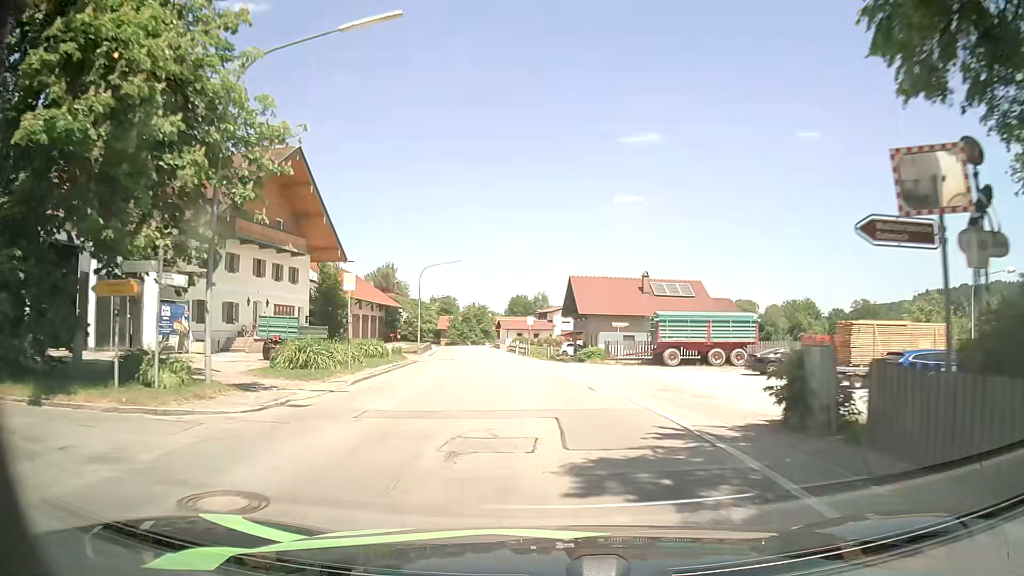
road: secondary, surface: asphalt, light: Day
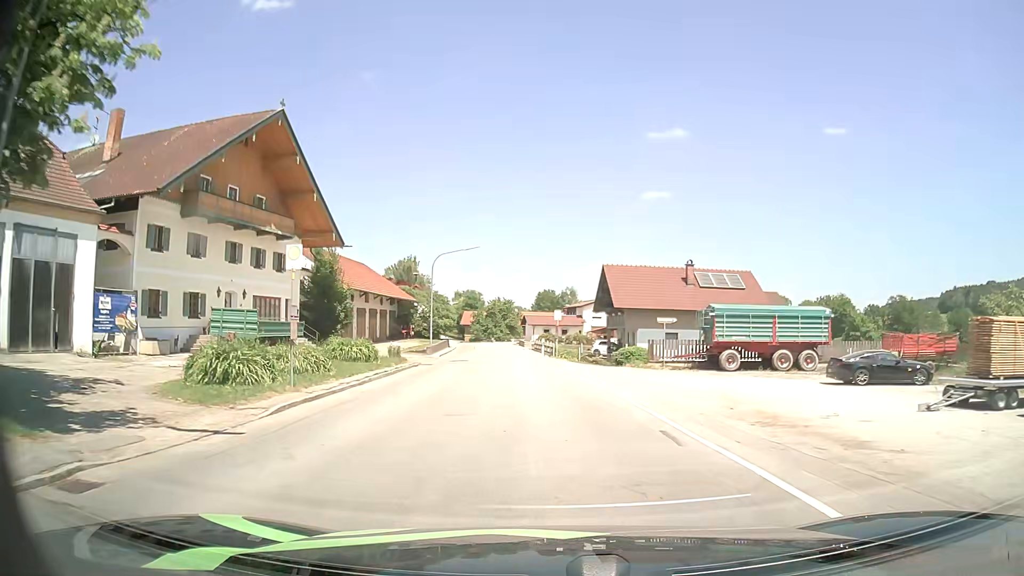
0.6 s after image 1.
(-0.2, +7.2) m; -3°
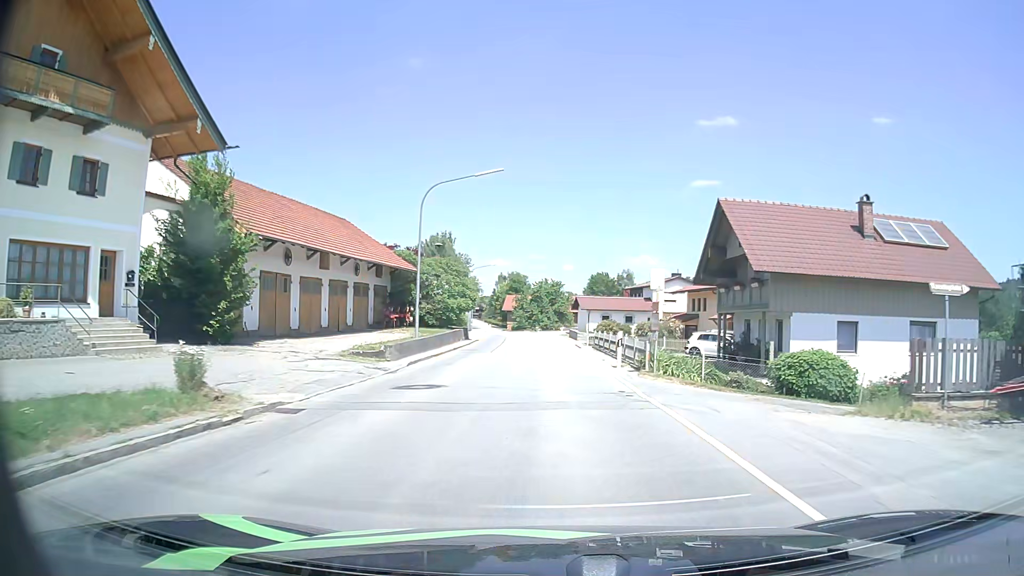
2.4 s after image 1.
(-0.9, +22.3) m; -5°
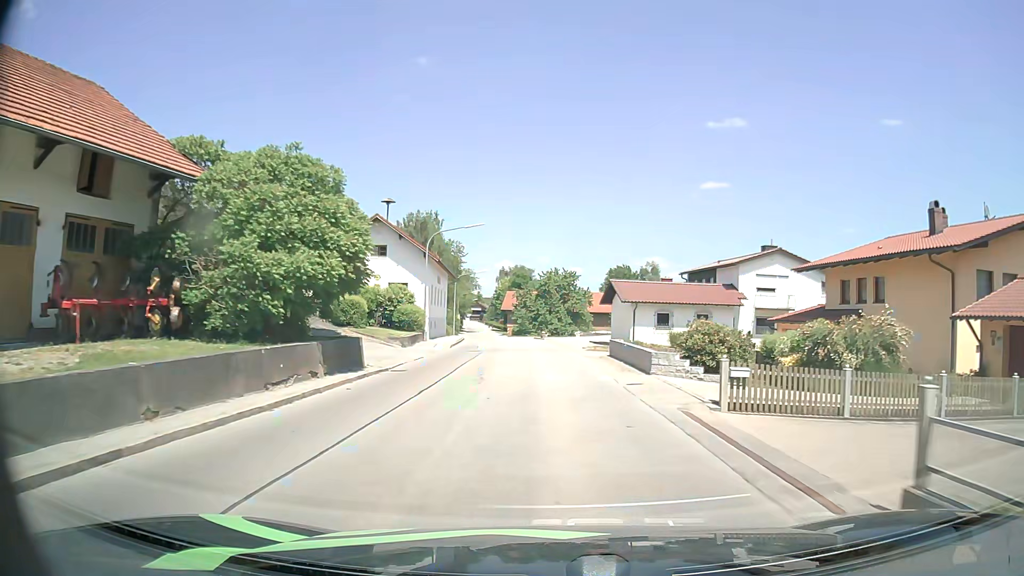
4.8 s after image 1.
(-0.4, +31.0) m; -1°
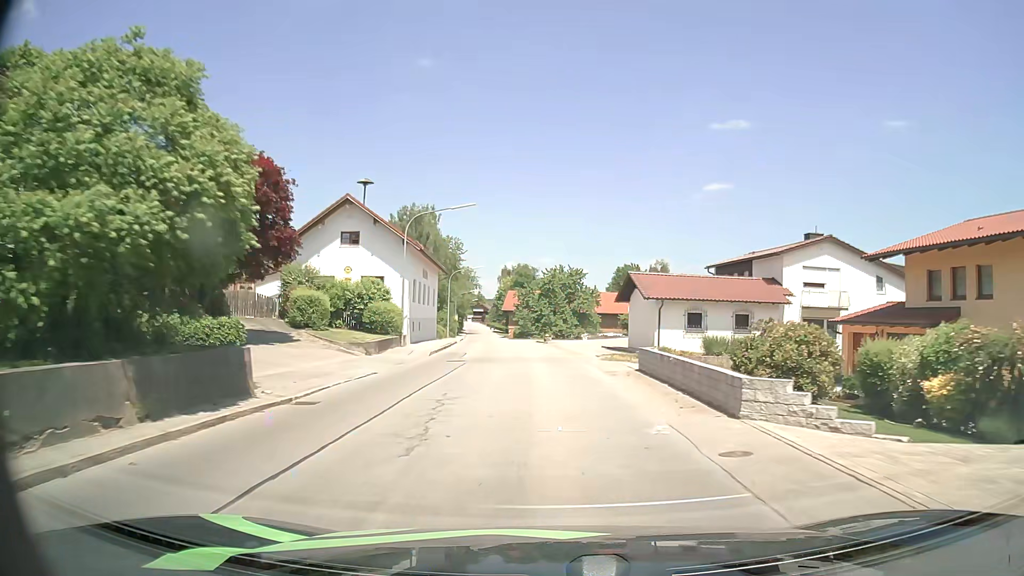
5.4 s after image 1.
(0.0, +7.9) m; 0°
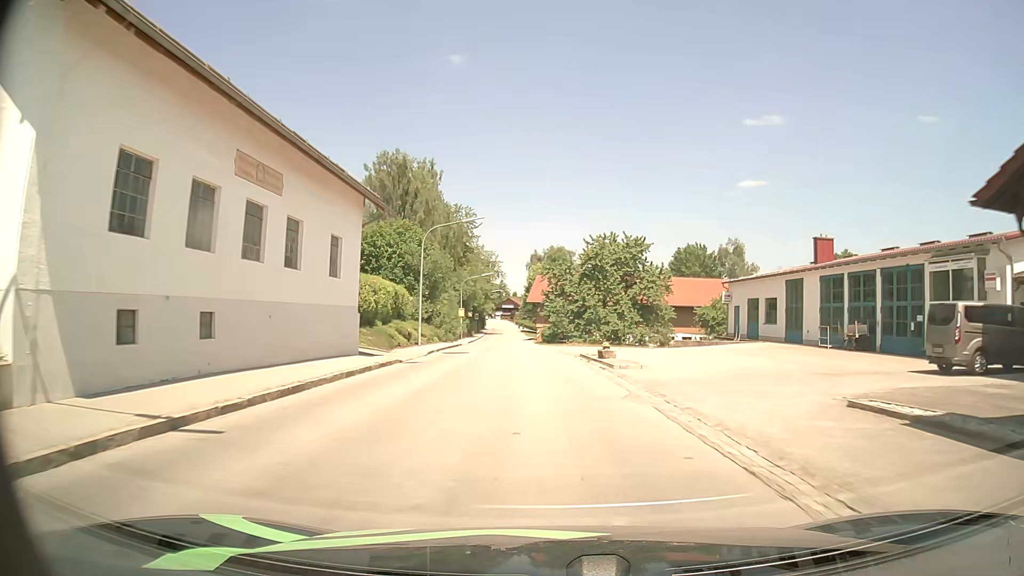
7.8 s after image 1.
(-0.8, +32.0) m; -4°
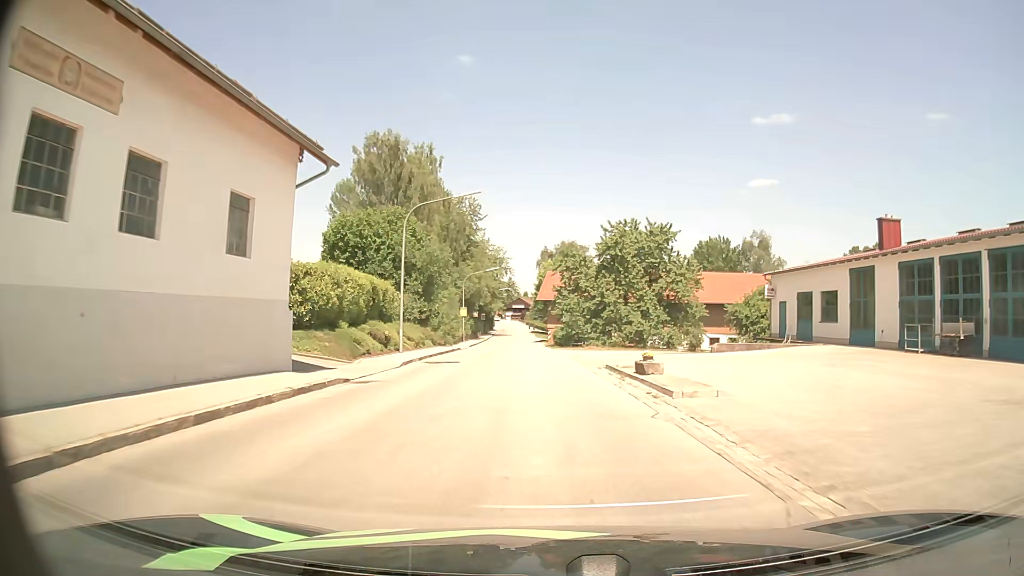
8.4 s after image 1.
(0.0, +8.1) m; 0°
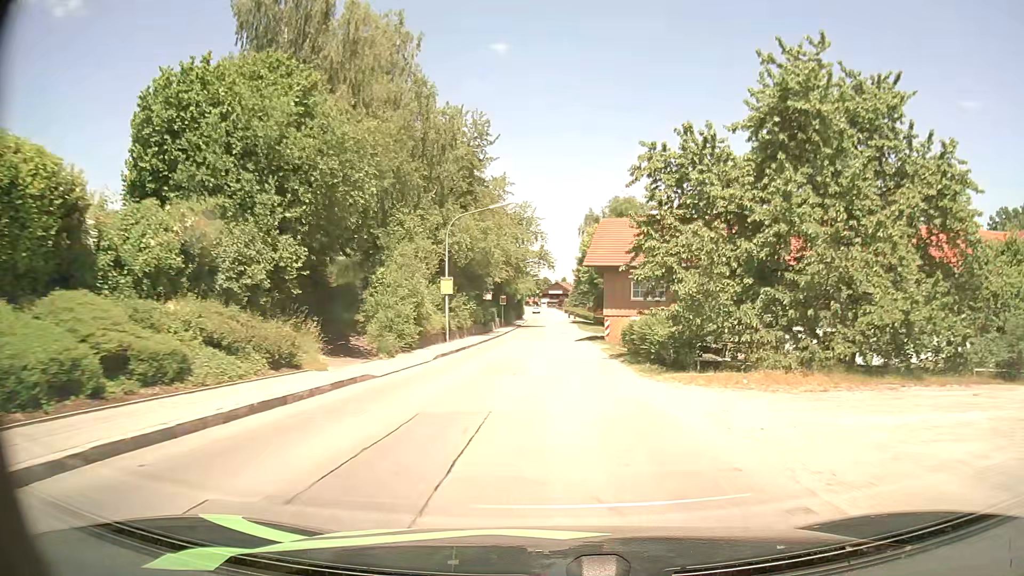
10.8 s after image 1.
(-1.2, +32.9) m; -4°
(0, +10) (0, +20) (0, +30) (+1, +40) (+1, +50) (+1, +60) (+1, +70) (+1, +80) (+1, +90) (+1, +100) m
